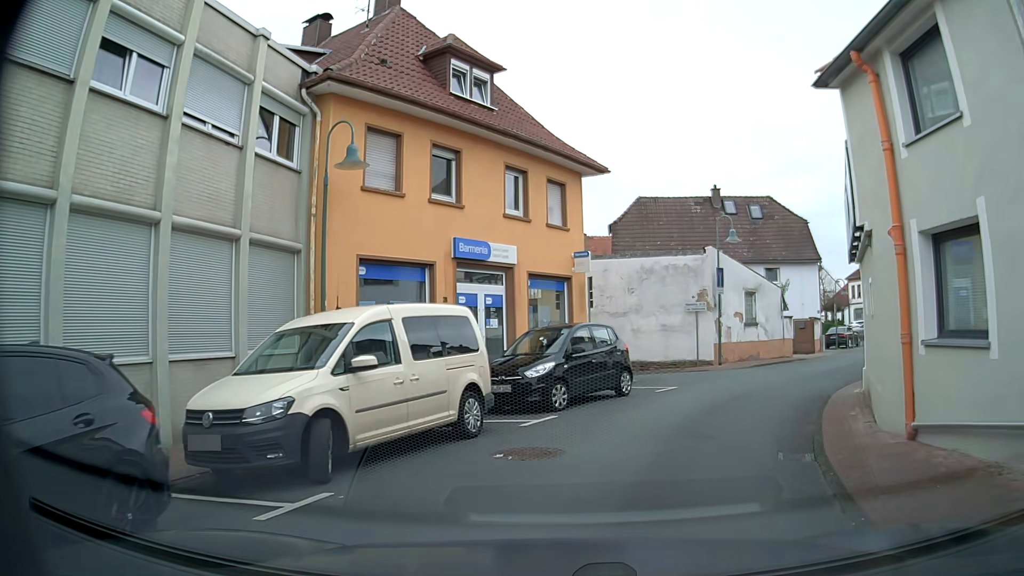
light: Day
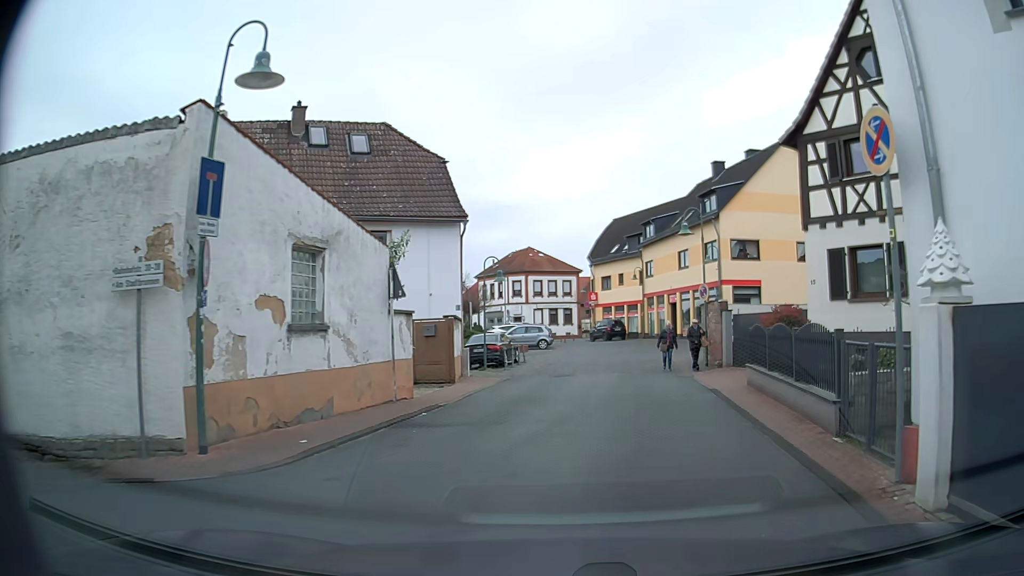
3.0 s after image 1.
(+4.7, +16.6) m; +31°
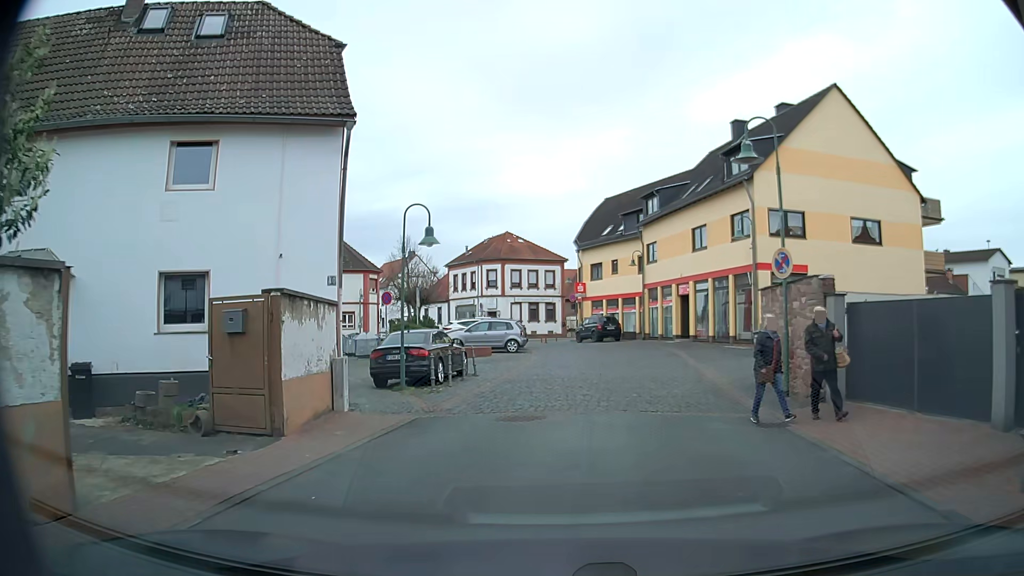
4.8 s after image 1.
(+0.9, +10.7) m; +3°
